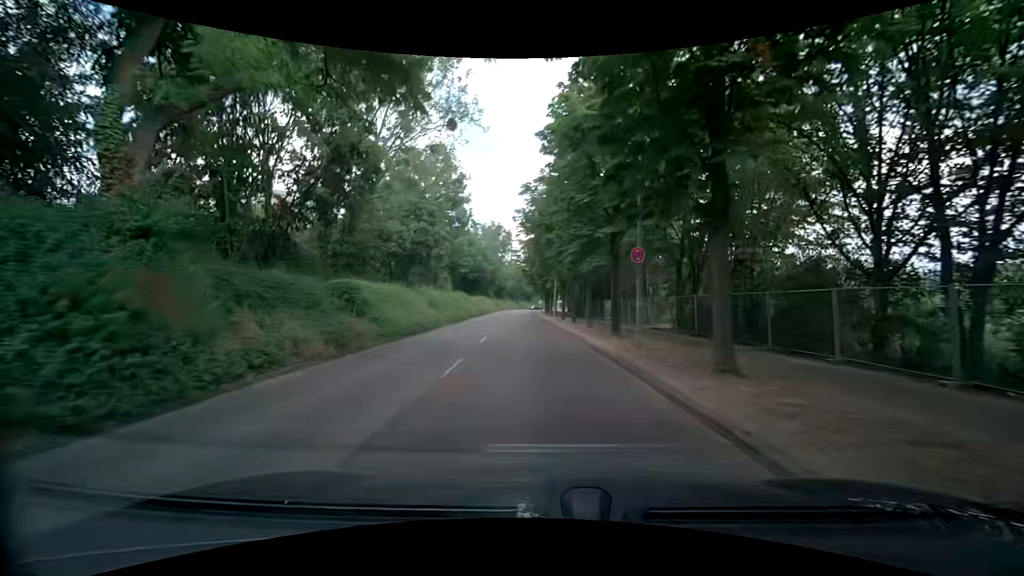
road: tertiary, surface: asphalt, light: Day
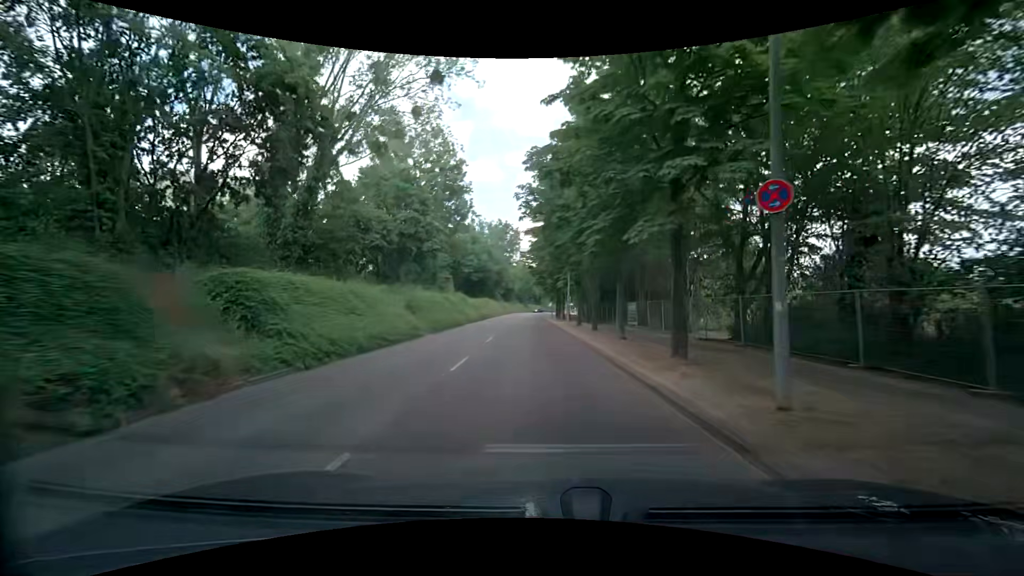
(-0.1, +7.6) m; -1°
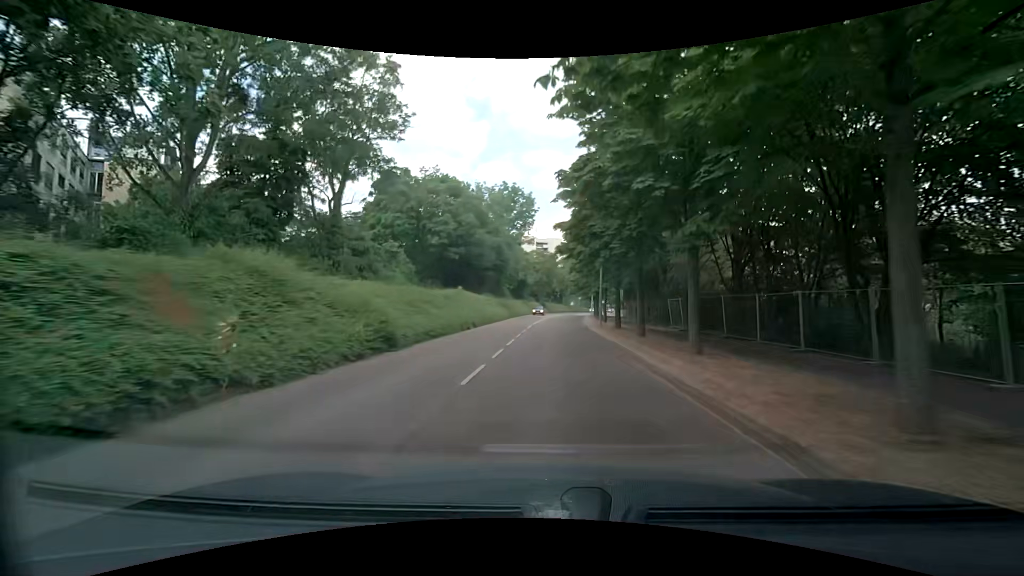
(-1.1, +38.1) m; -2°
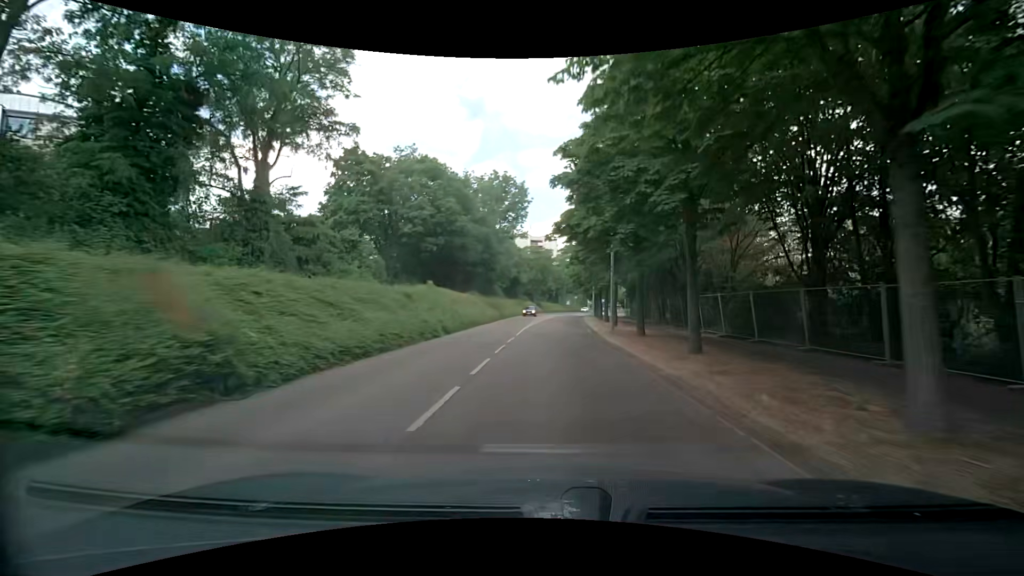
(0.0, +7.6) m; 0°
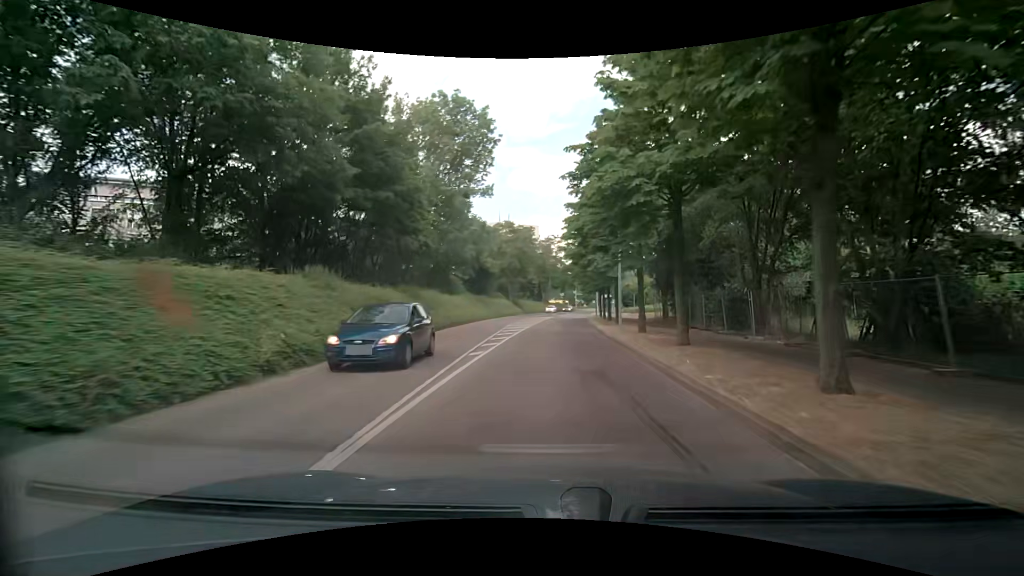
(+0.5, +30.5) m; +2°
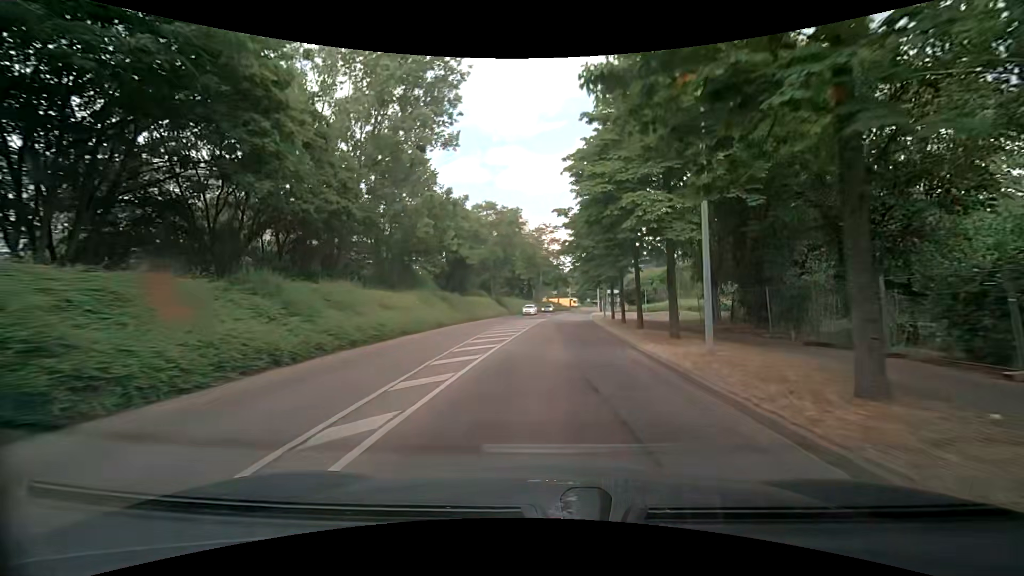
(+0.1, +15.3) m; 0°
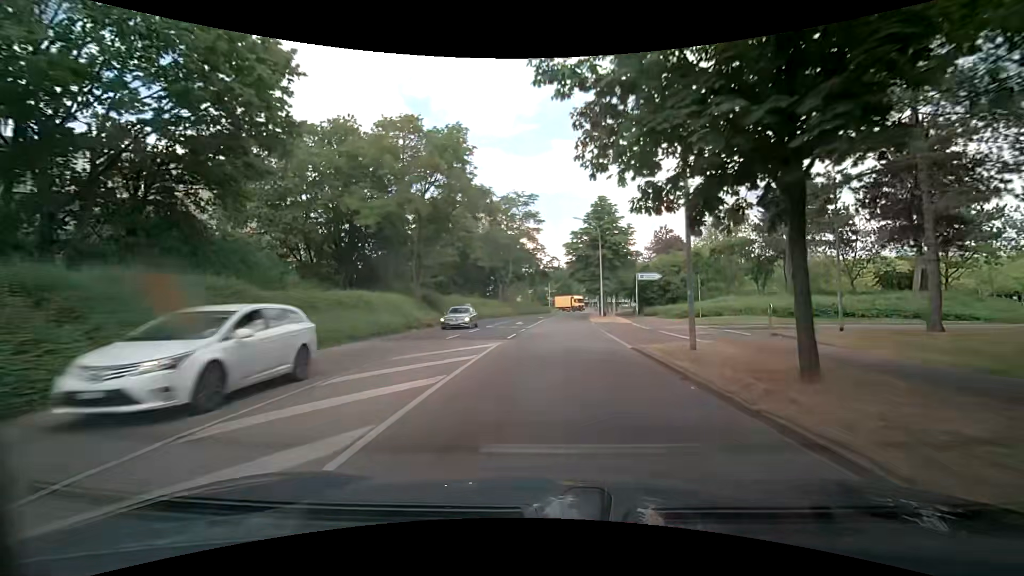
(+0.9, +30.5) m; +3°
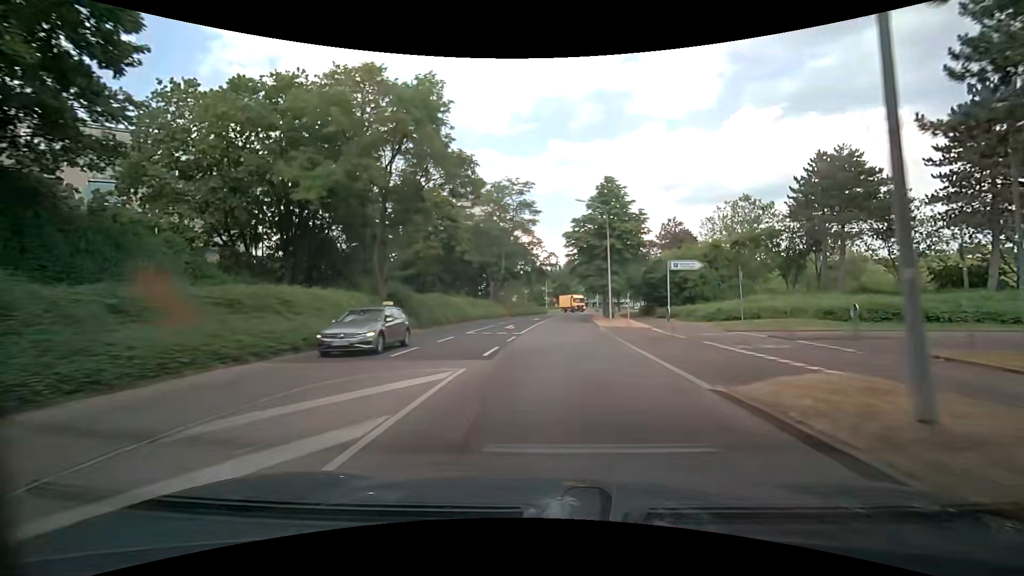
(0.0, +7.6) m; 0°
(0, +10) (0, +20) (+1, +30) (+2, +40) (+3, +50) (+4, +60) (+5, +70) (+7, +80) (+9, +89) (+12, +99) m
